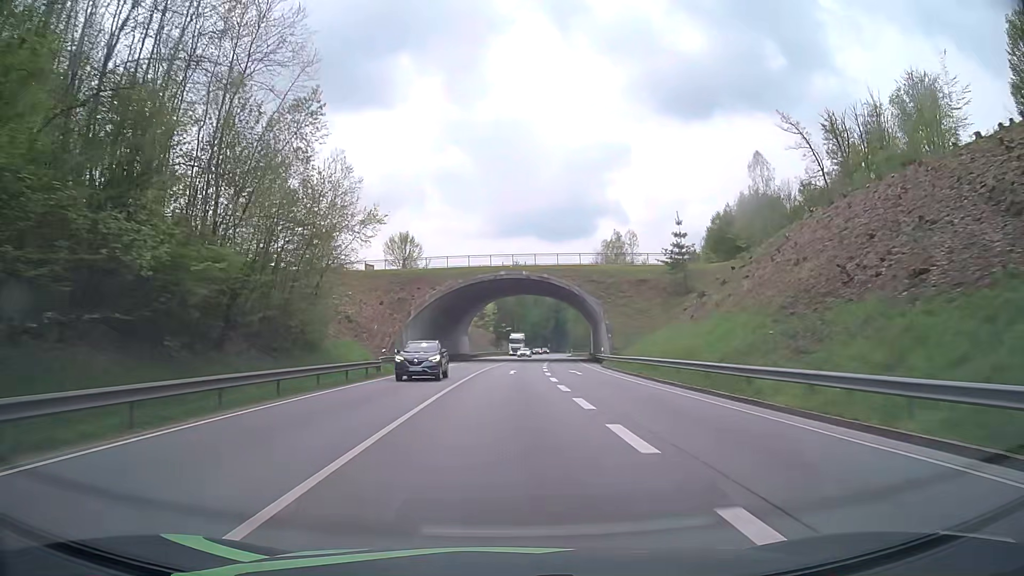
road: primary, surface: asphalt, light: Day
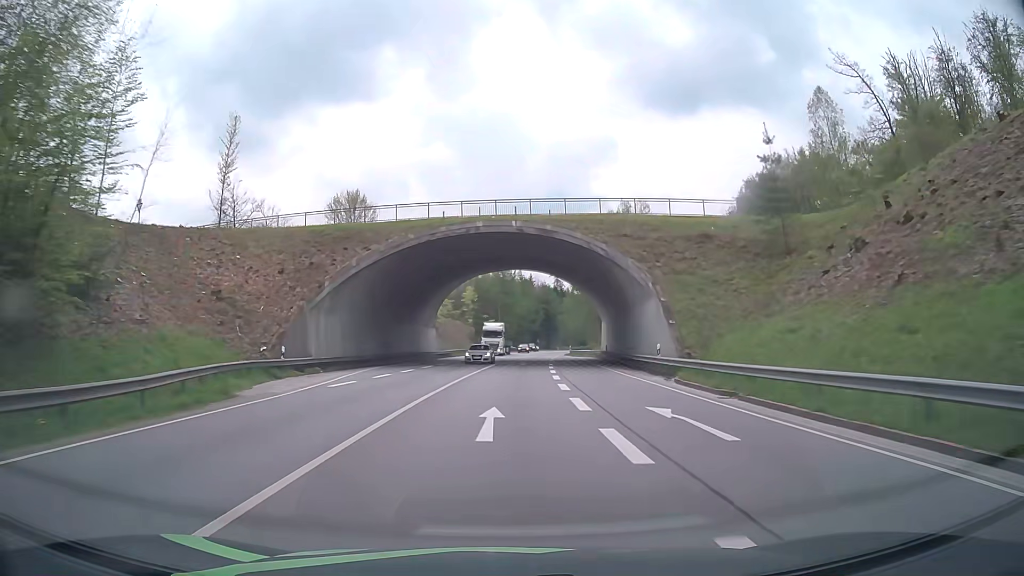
(+0.4, +25.1) m; +1°
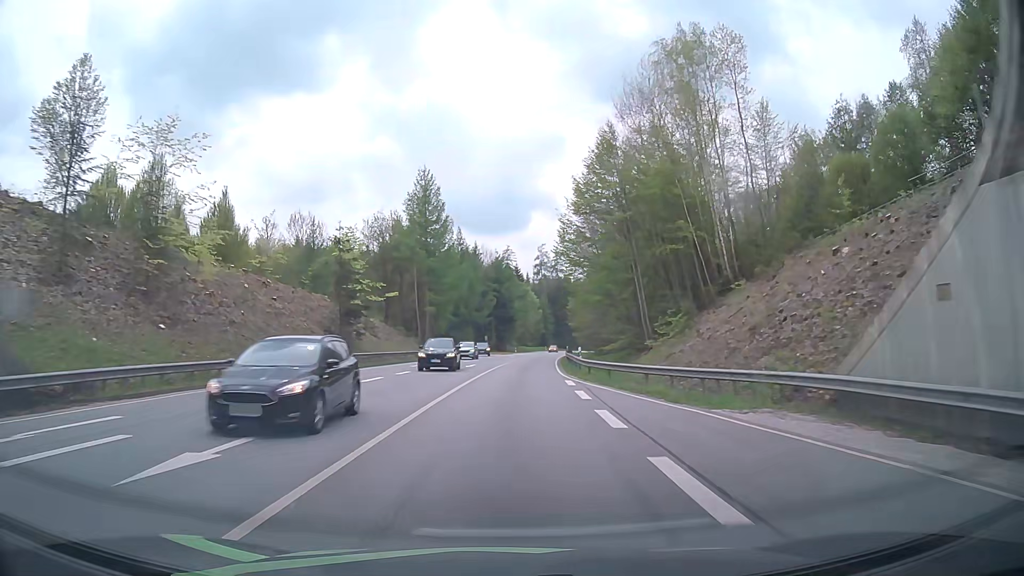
(+2.2, +62.8) m; +3°
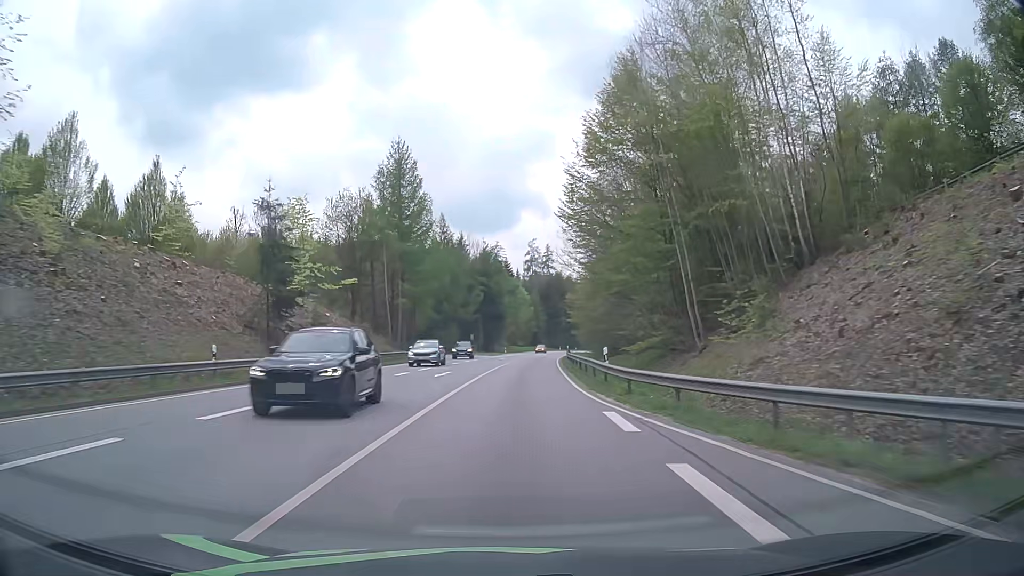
(+0.3, +12.6) m; +2°
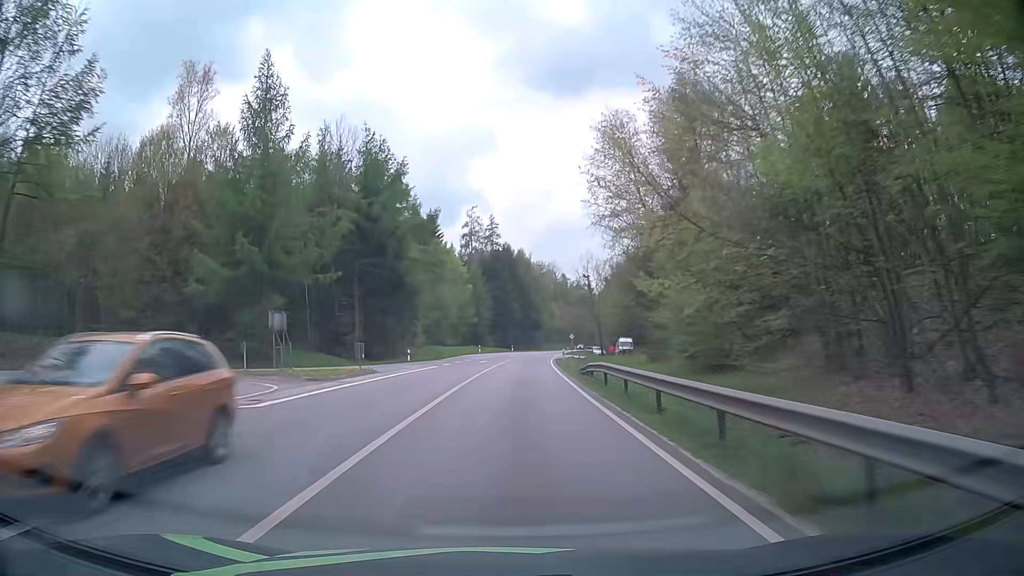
(+3.0, +62.7) m; +5°
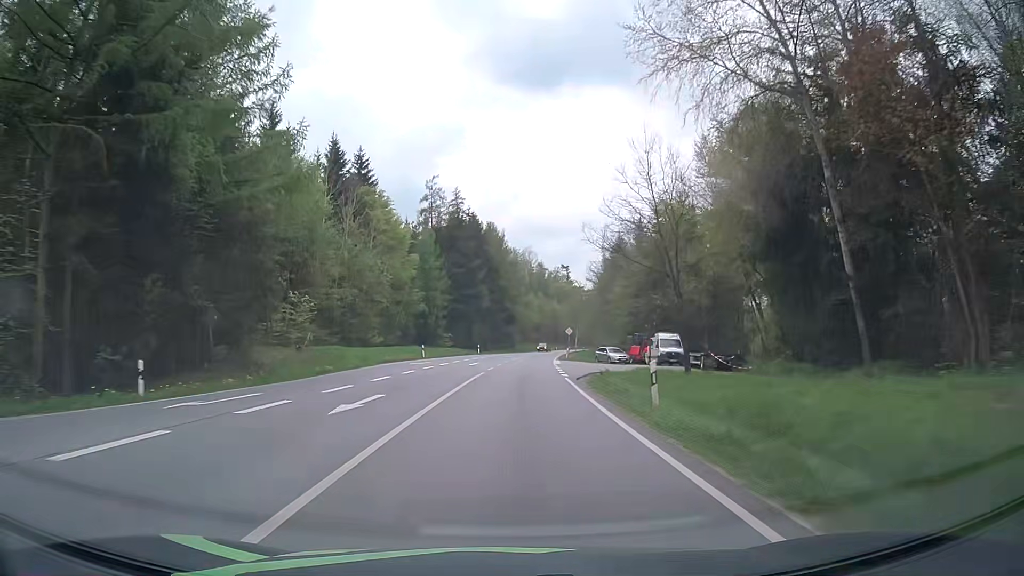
(+0.7, +37.6) m; +3°
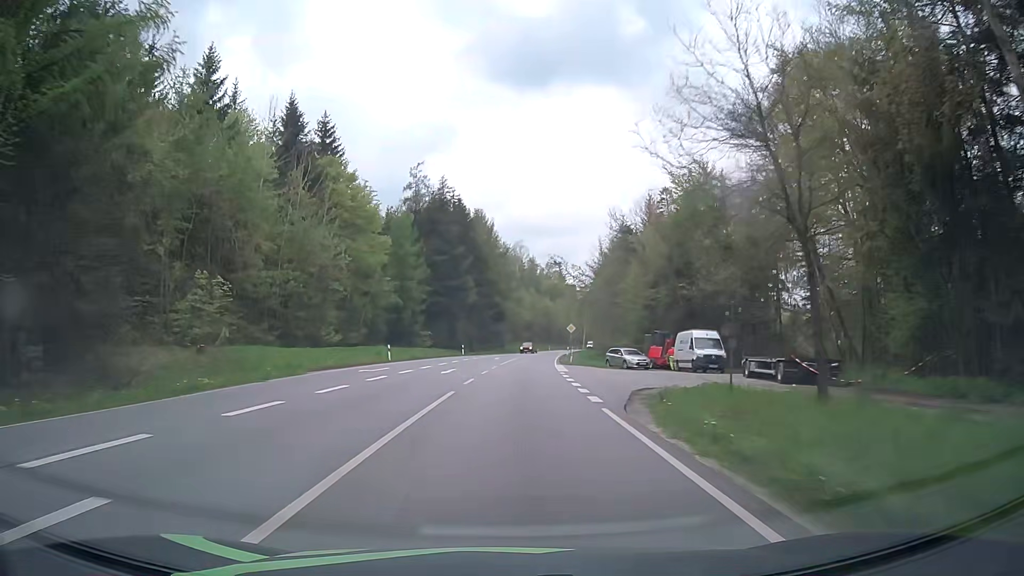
(0.0, +12.6) m; +1°
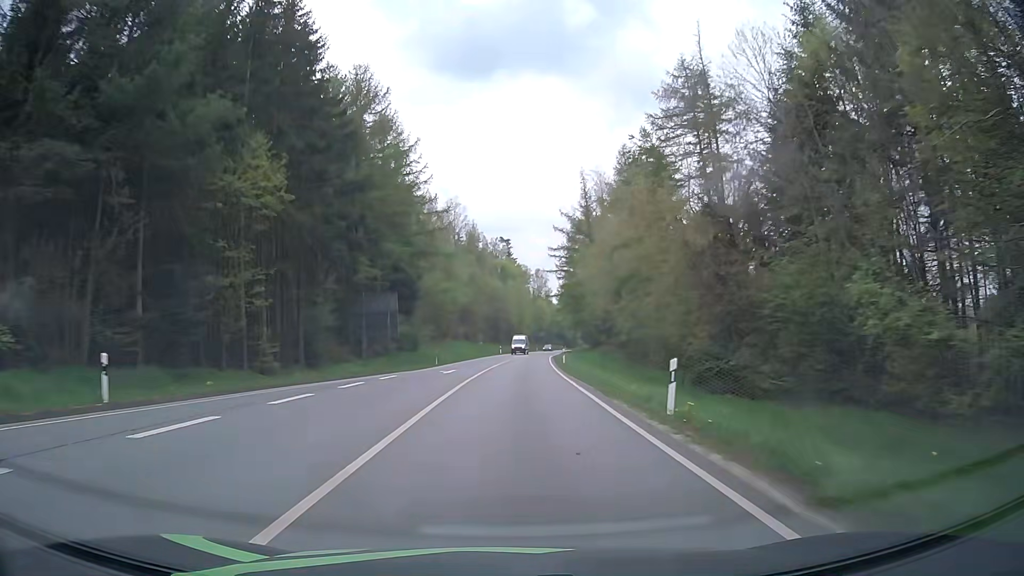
(+2.3, +62.8) m; +5°
(0, +10) (0, +20) (+1, +30) (+1, +40) (+2, +50) (+2, +60) (+3, +70) (+4, +80) (+5, +90) (+6, +100) m
